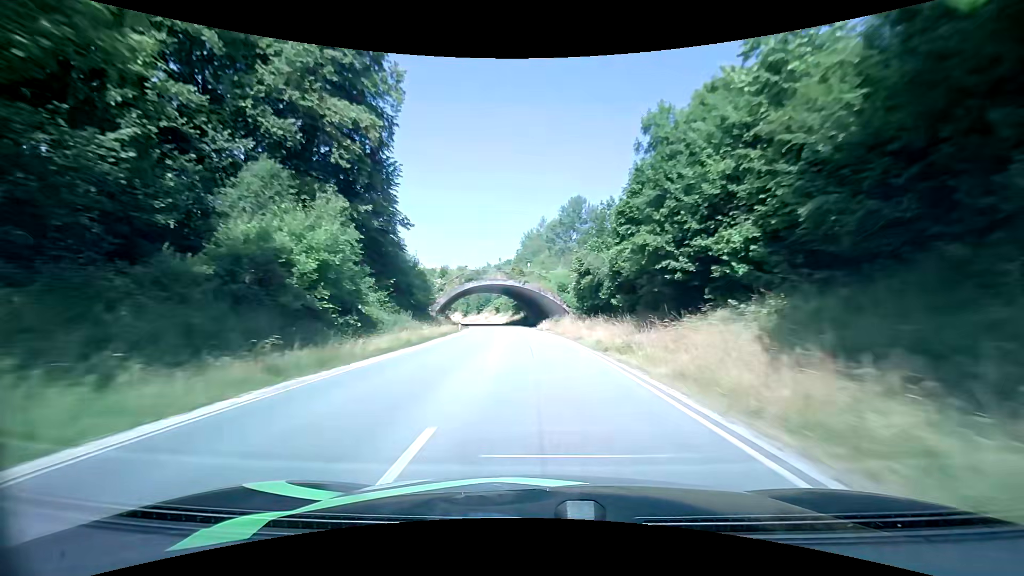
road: primary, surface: asphalt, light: Day
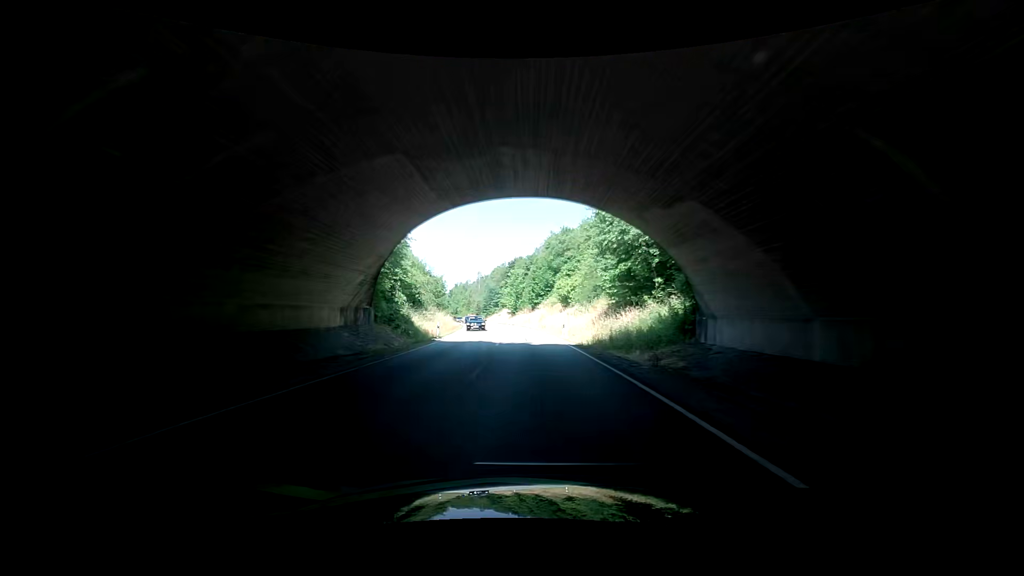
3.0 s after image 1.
(-5.2, +74.4) m; -8°
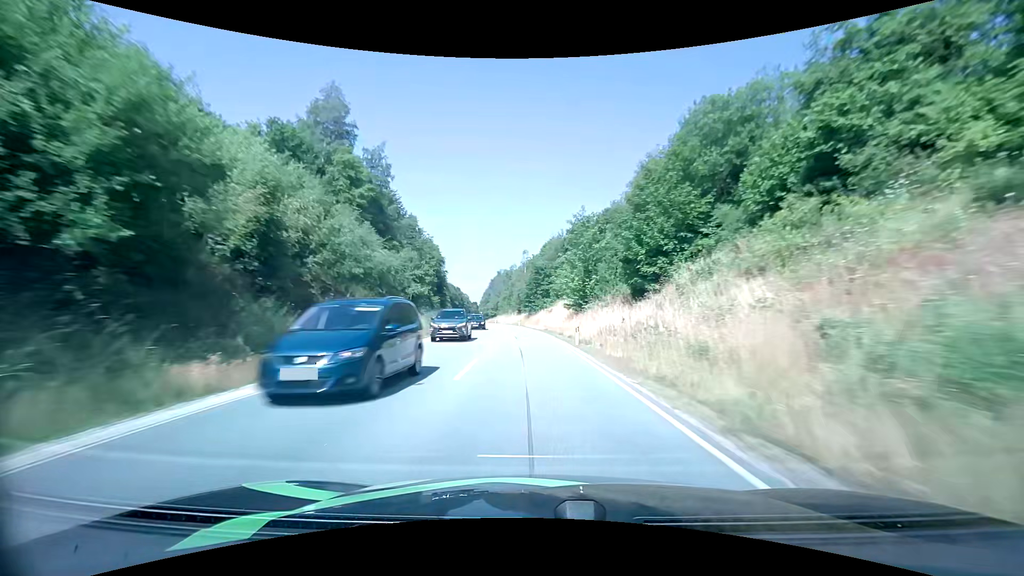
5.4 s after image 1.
(-3.5, +60.0) m; -7°
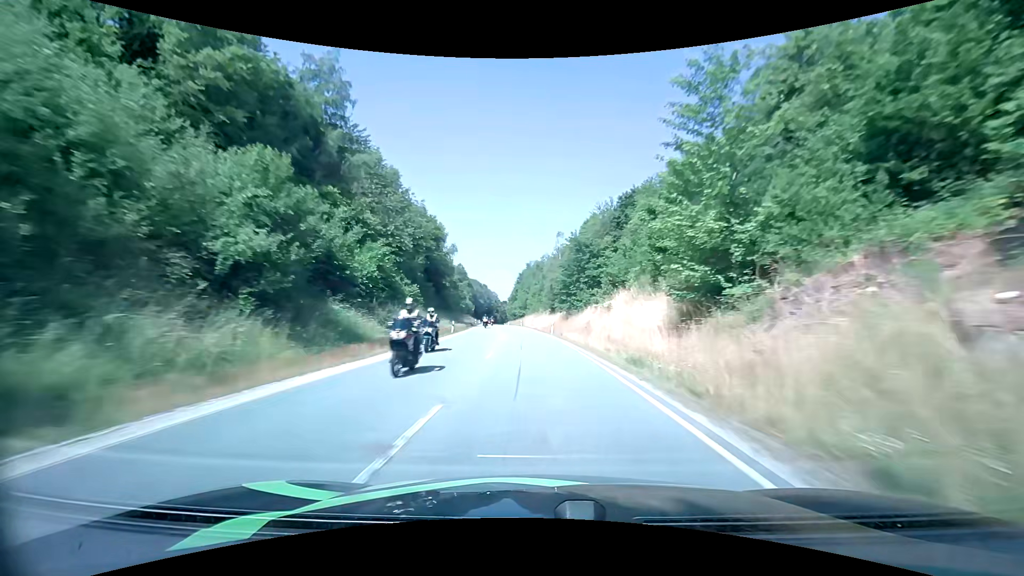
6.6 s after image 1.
(-1.1, +30.6) m; -4°
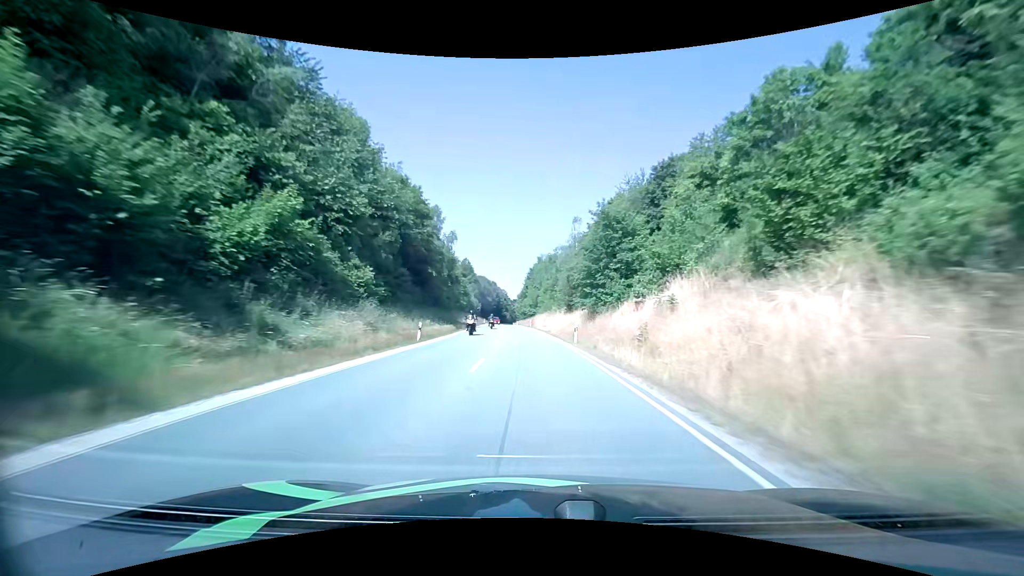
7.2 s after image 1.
(-0.2, +15.6) m; -1°
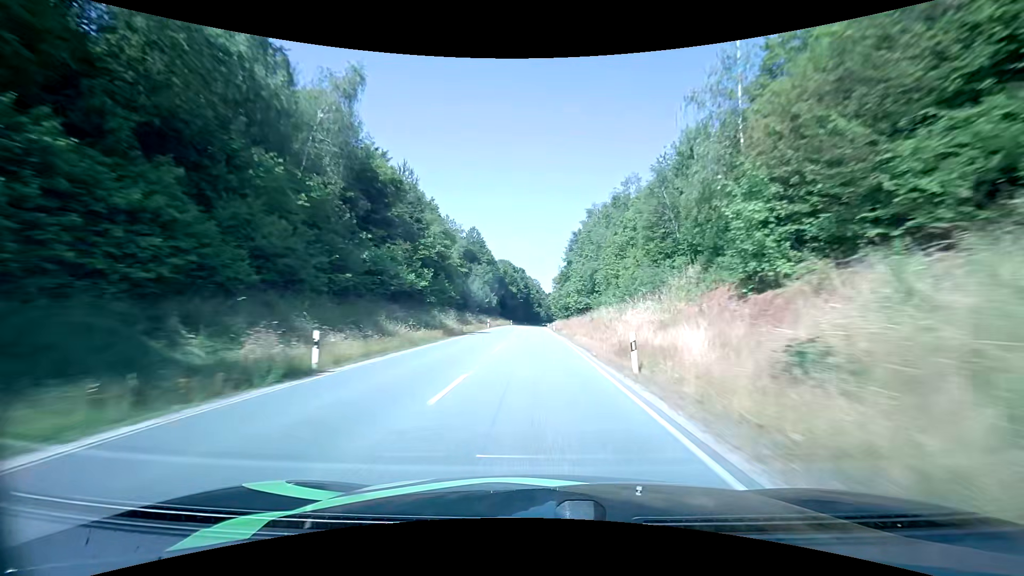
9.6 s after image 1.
(-2.7, +64.0) m; -4°
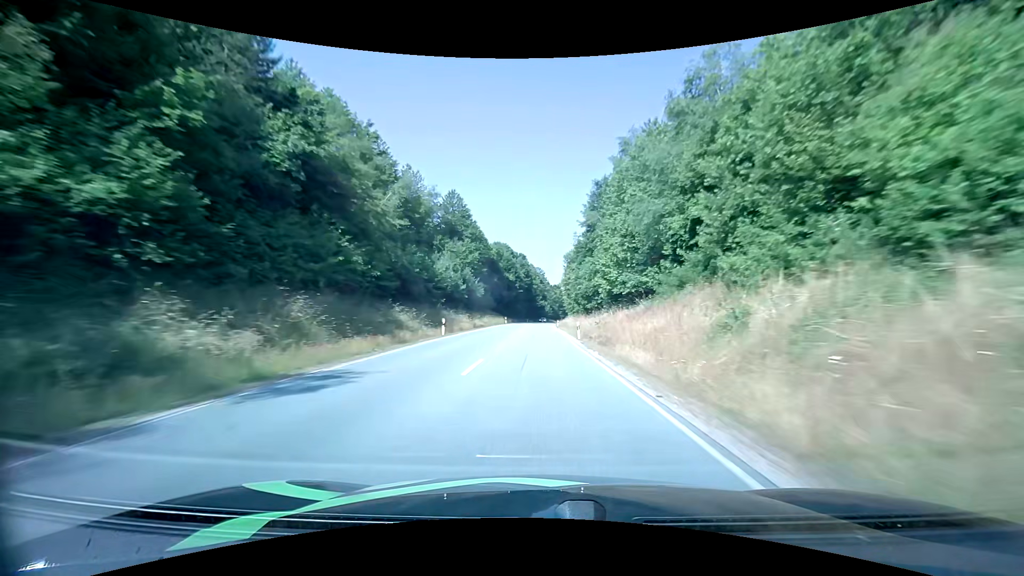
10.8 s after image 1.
(-0.3, +32.7) m; -1°
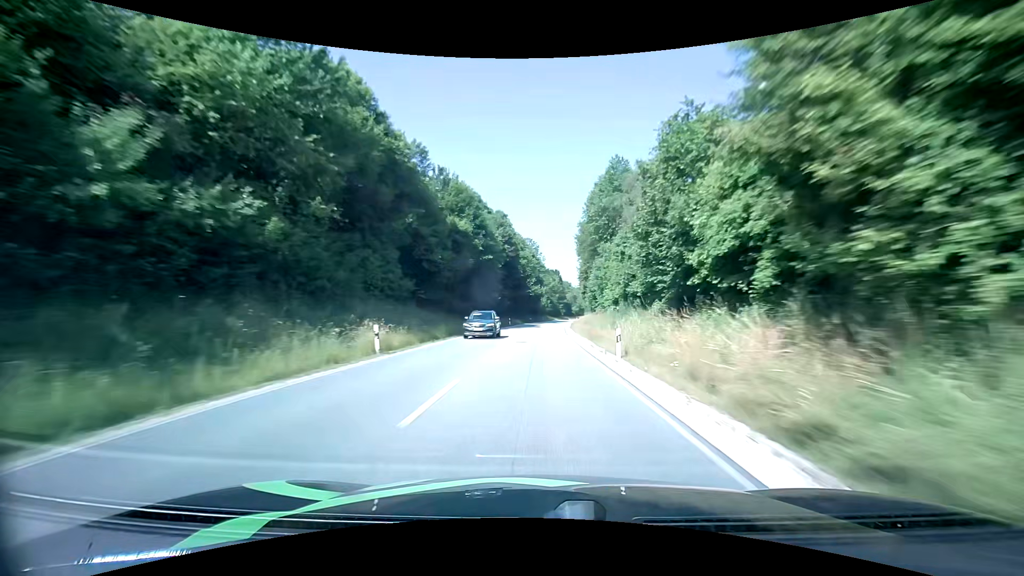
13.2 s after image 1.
(+0.2, +64.0) m; +1°
(0, +10) (0, +20) (0, +30) (0, +40) (+1, +50) (+1, +60) (+2, +70) (+2, +80) (+3, +90) (+4, +100) m
